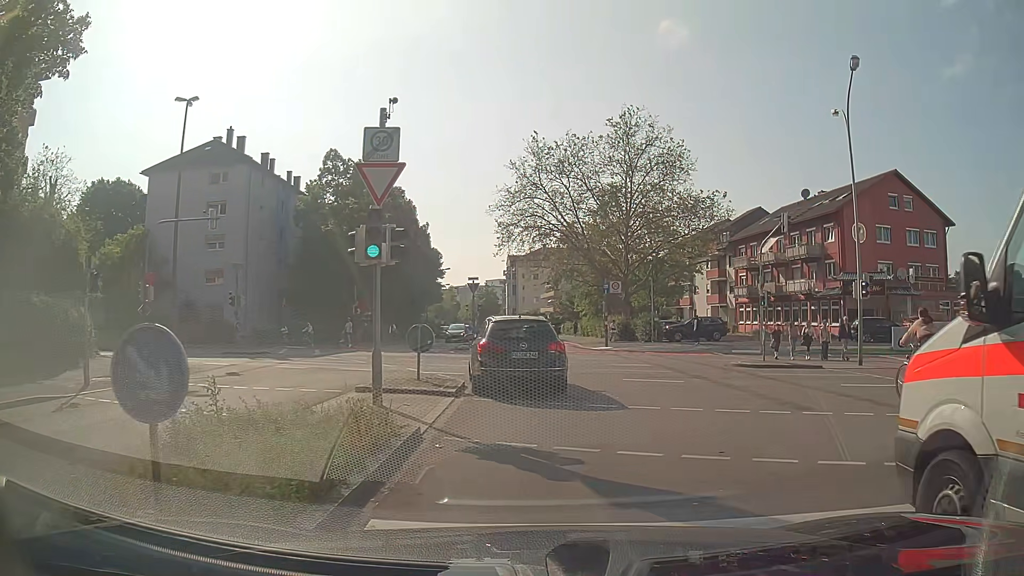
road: residential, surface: asphalt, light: Day
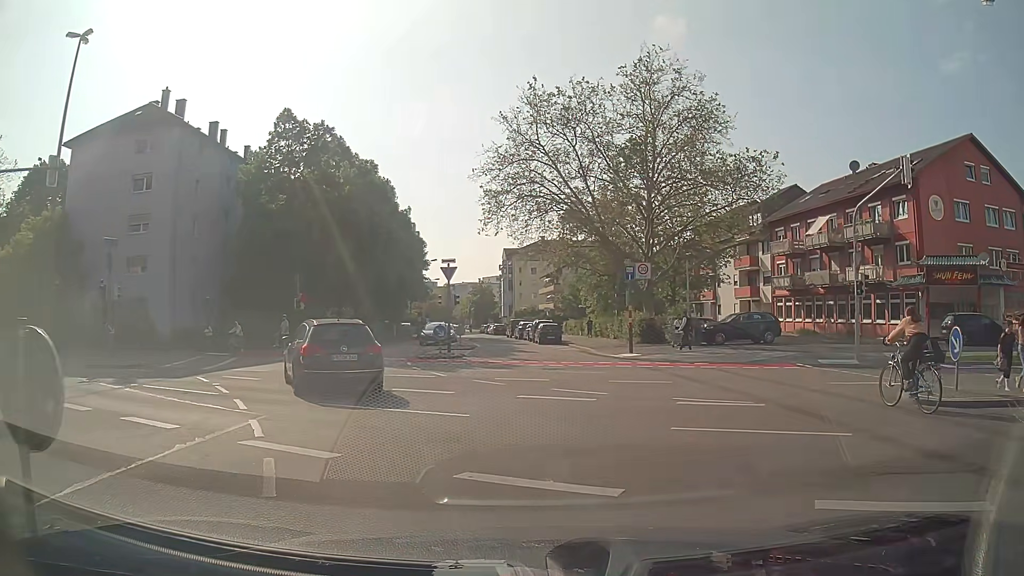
(0.0, +11.8) m; +1°
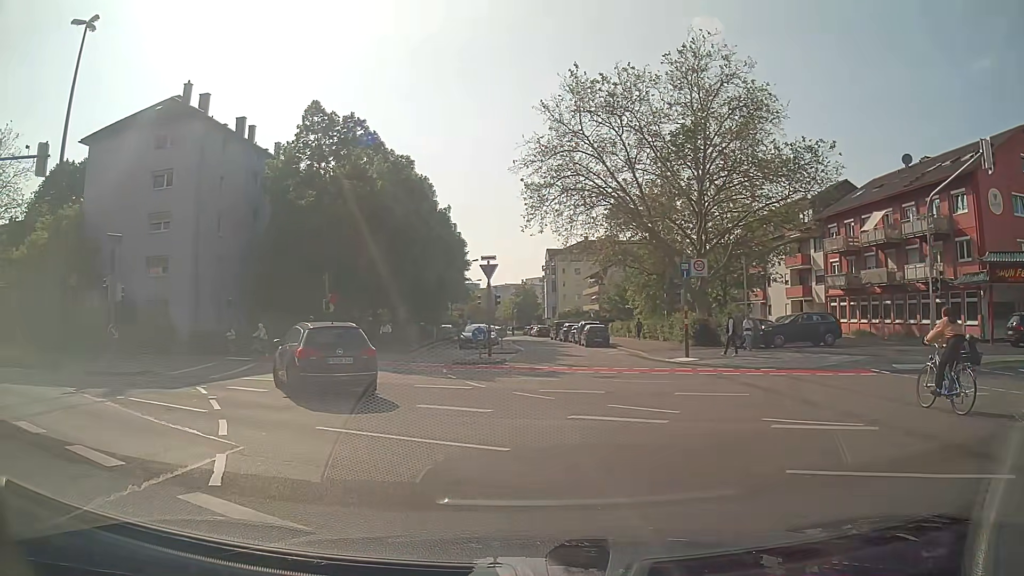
(-0.1, +2.6) m; -5°
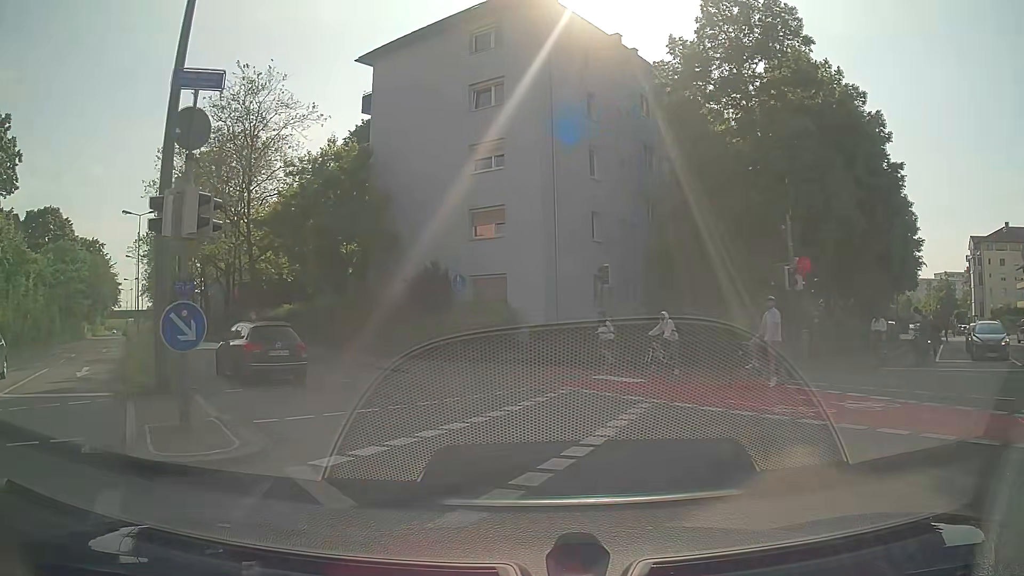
(-5.5, +15.9) m; -34°
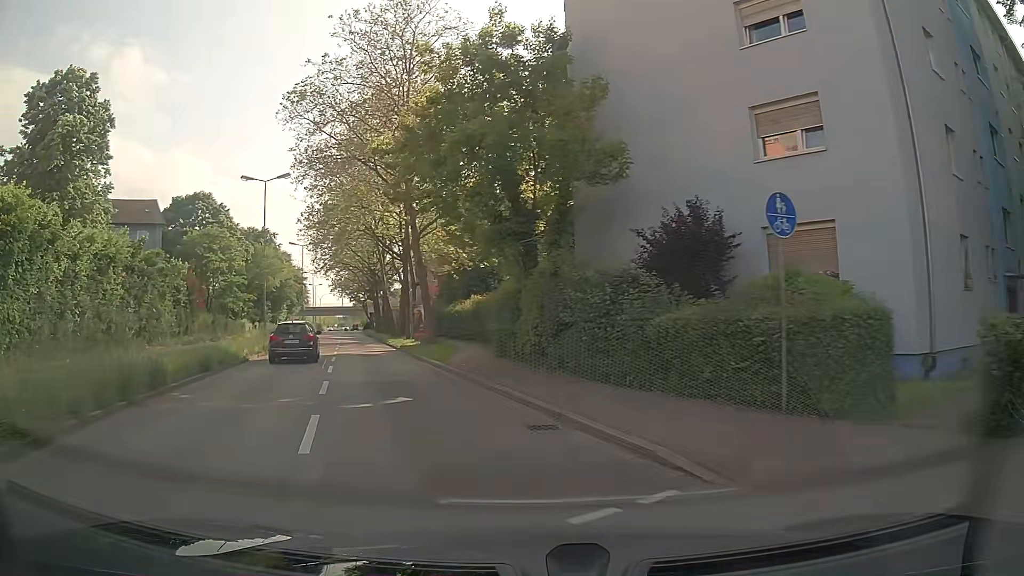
(-2.3, +13.2) m; -20°
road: secondary
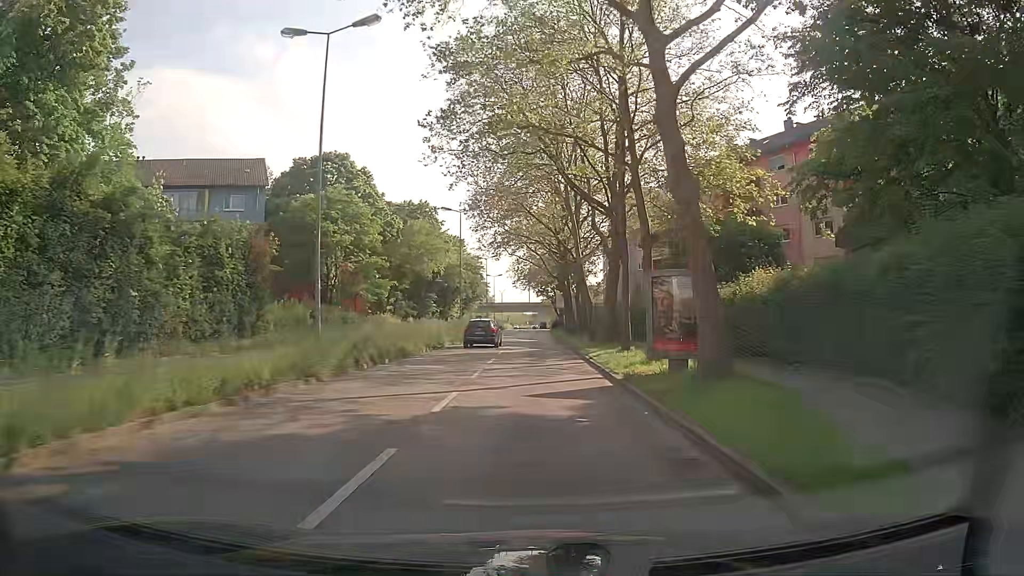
(-4.4, +20.8) m; -17°
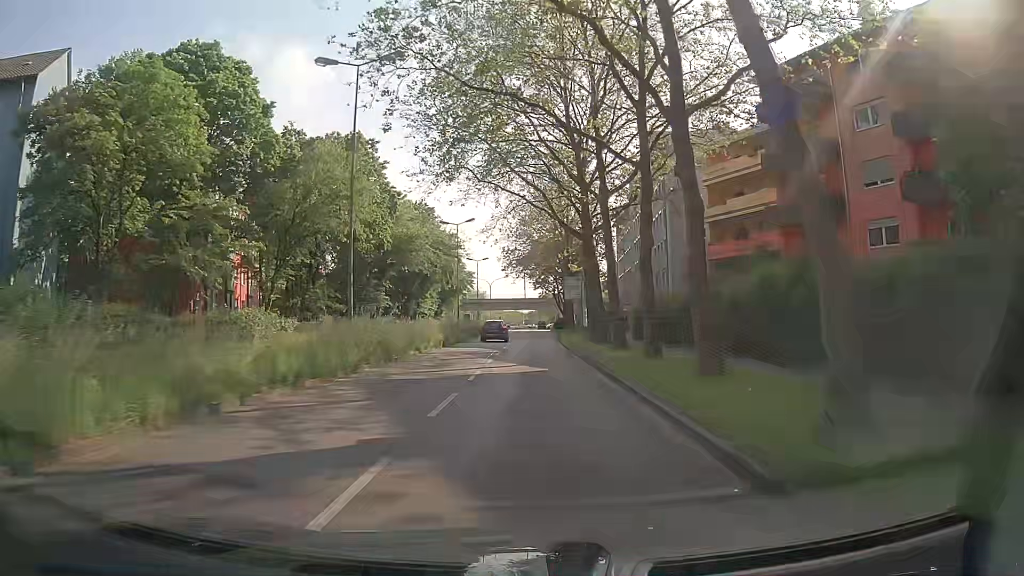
(+0.3, +30.7) m; +1°
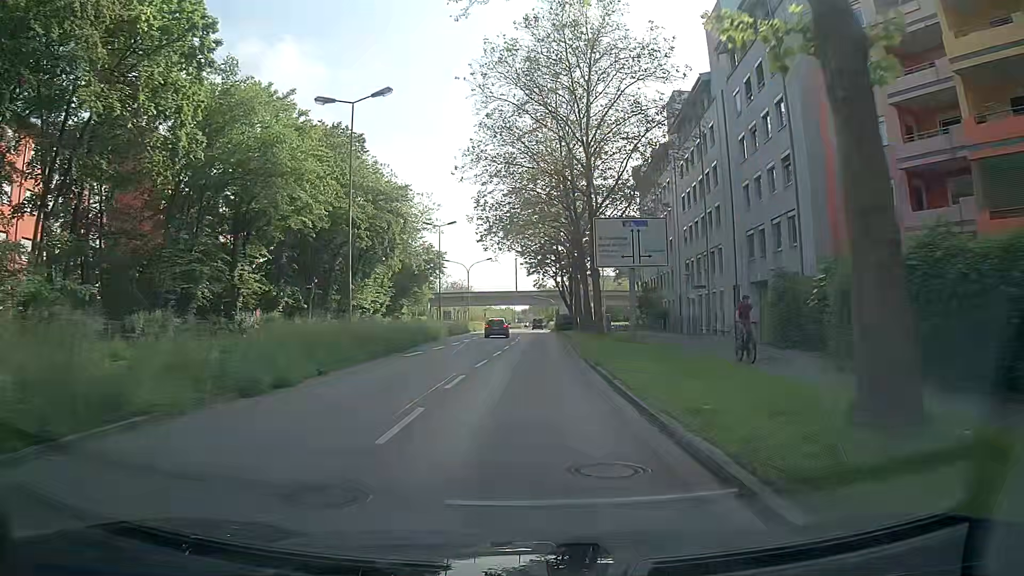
(+0.2, +32.3) m; +1°
(0, +10) (0, +20) (0, +30) (0, +40) (0, +50) (0, +60) (0, +70) (0, +80) (0, +90) (+1, +100) m
